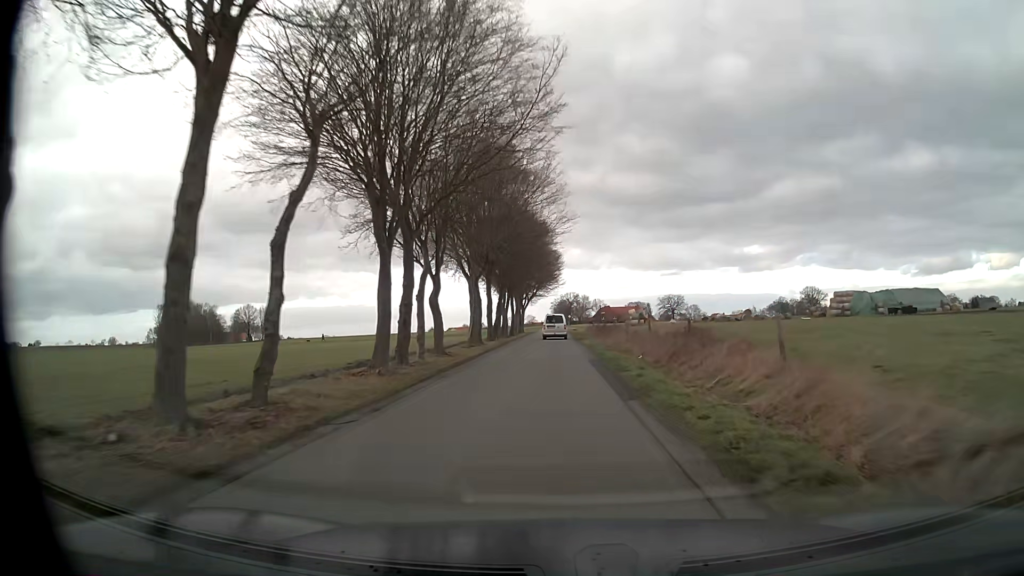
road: unclassified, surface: asphalt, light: Day
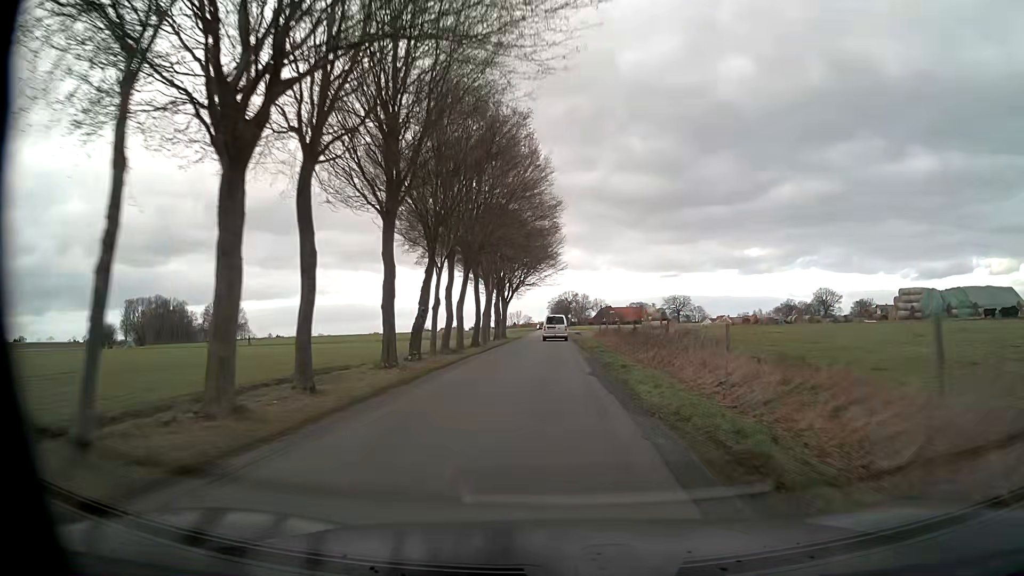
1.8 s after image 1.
(+0.1, +28.6) m; 0°
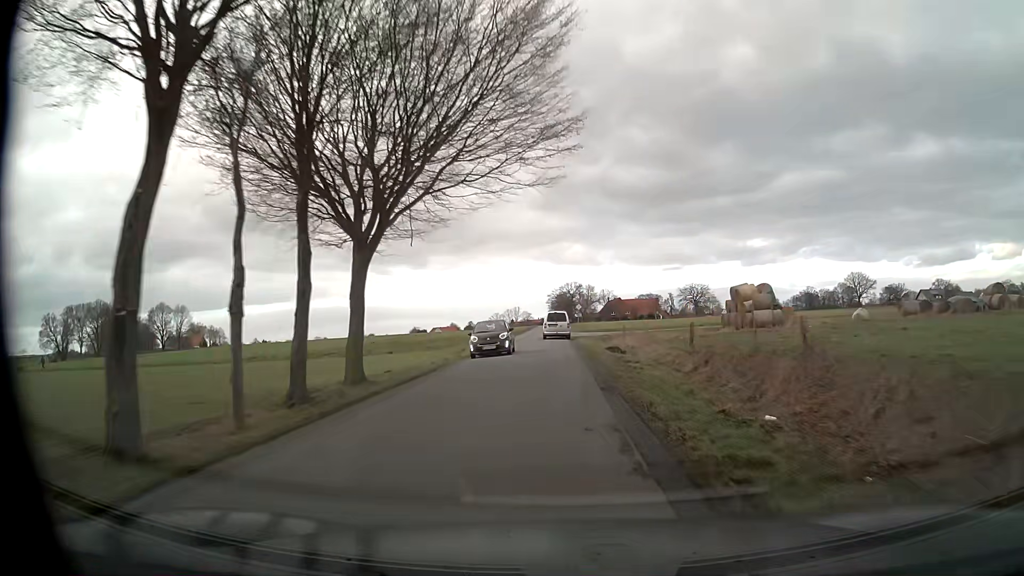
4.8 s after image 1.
(-0.1, +48.6) m; 0°
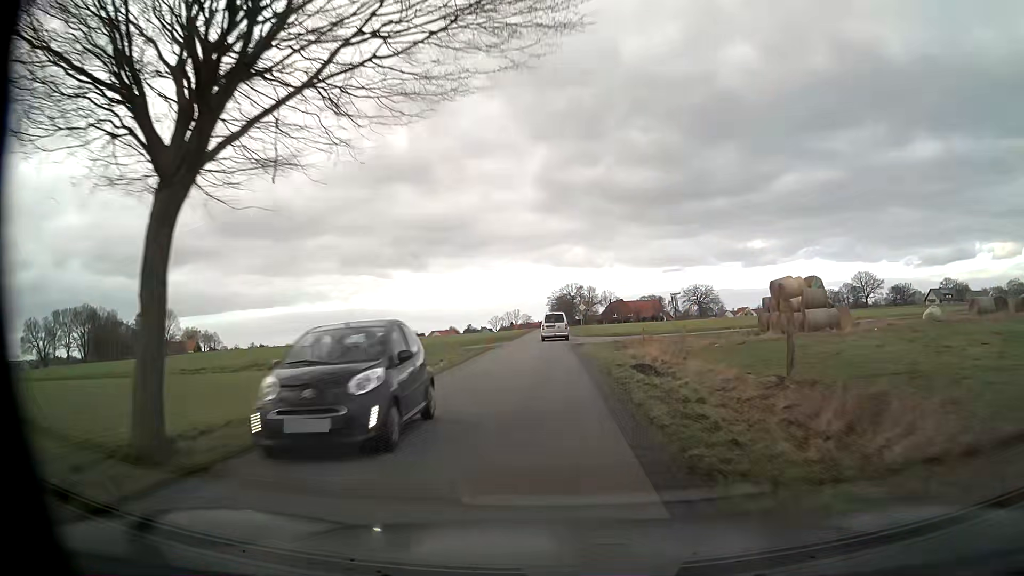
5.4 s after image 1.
(0.0, +9.6) m; 0°
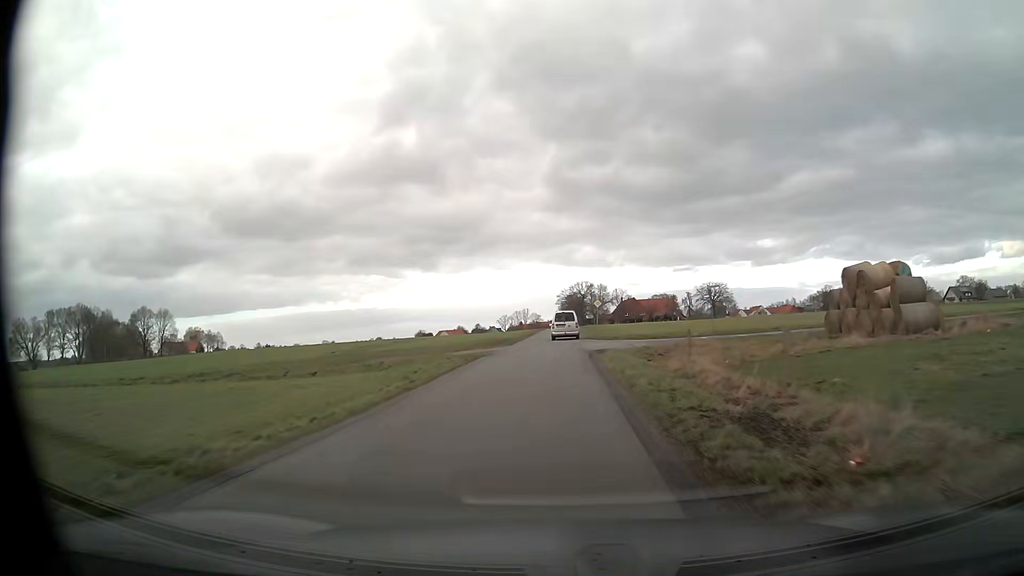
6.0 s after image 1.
(-0.1, +9.5) m; -1°
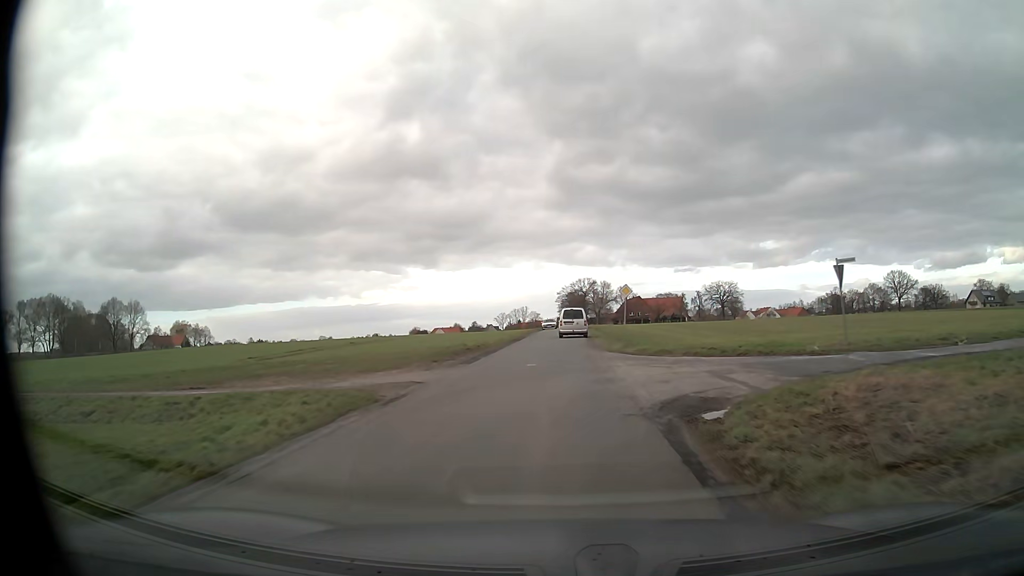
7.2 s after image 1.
(-0.1, +19.0) m; 0°
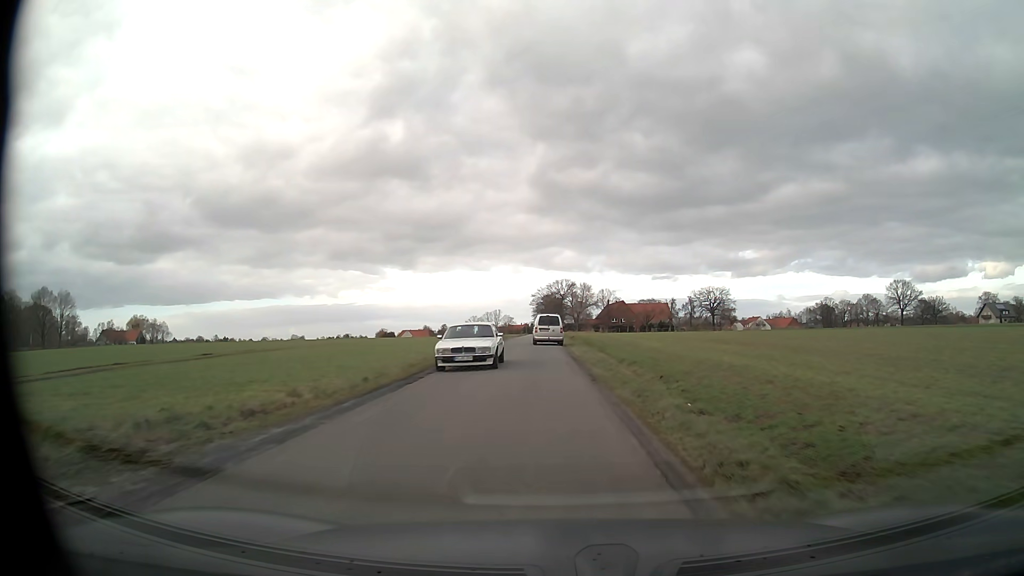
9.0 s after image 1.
(+0.3, +27.6) m; +2°
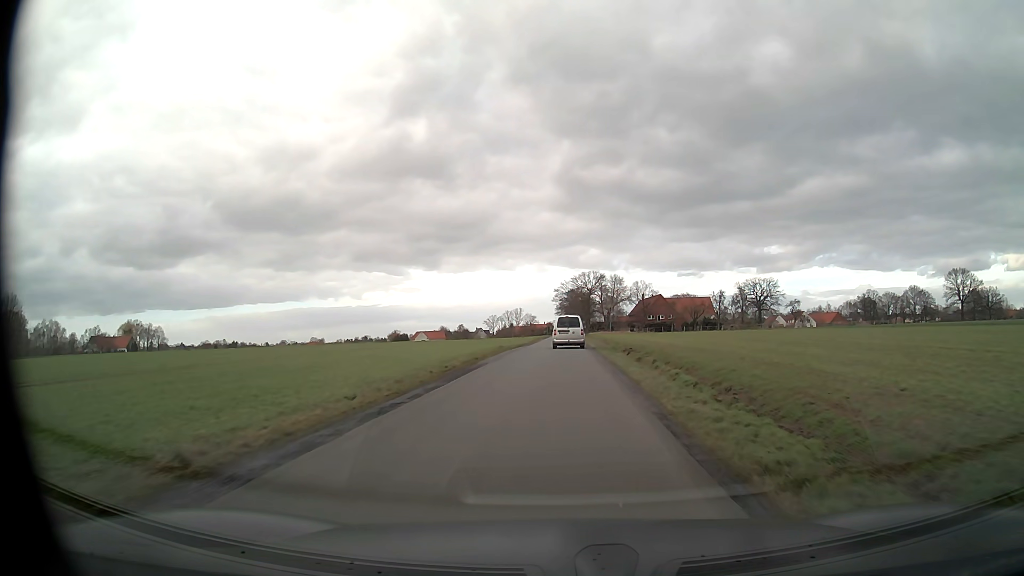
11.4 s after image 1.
(-1.0, +35.0) m; -3°
(0, +10) (0, +20) (0, +30) (+1, +40) (+1, +50) (+1, +60) (+1, +70) (+1, +80) (+1, +90) (+2, +100) m
